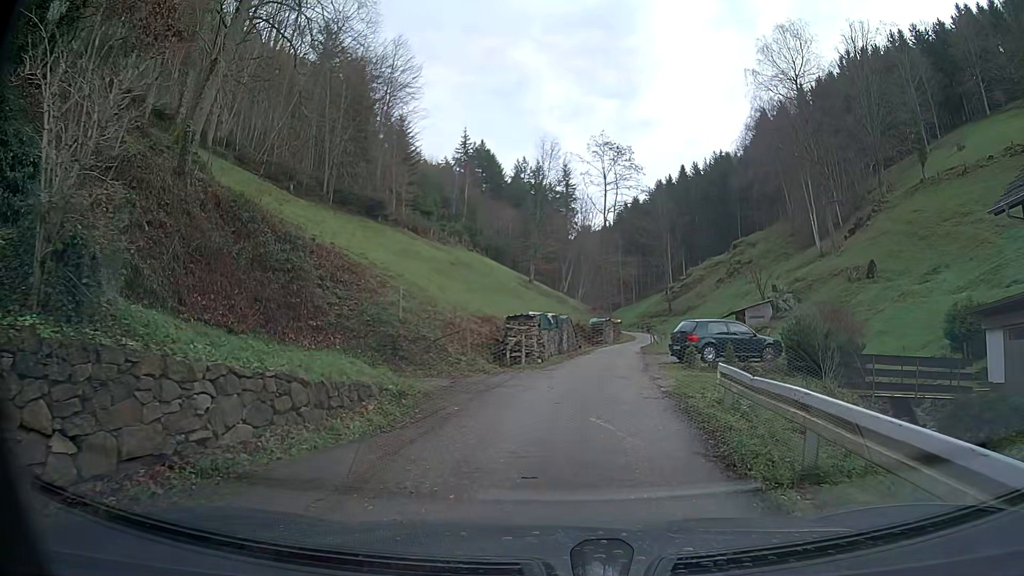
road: service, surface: asphalt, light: Day
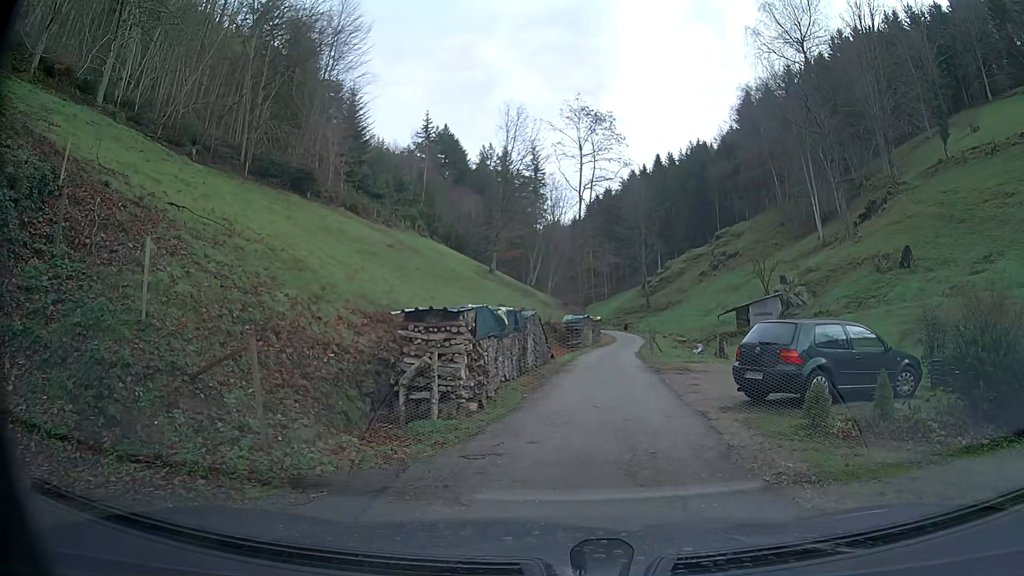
(+0.2, +11.2) m; +3°
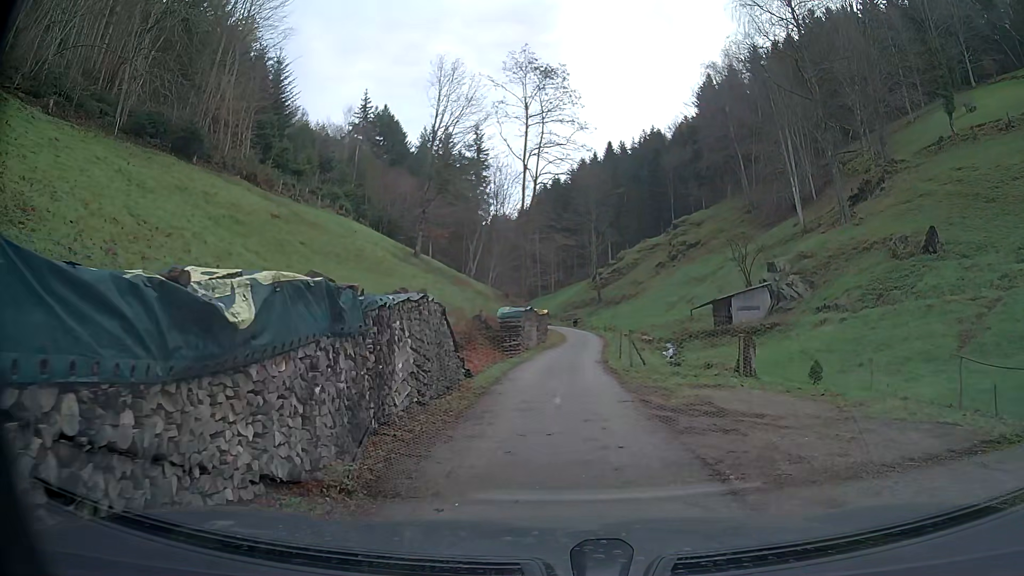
(+0.4, +10.4) m; +4°
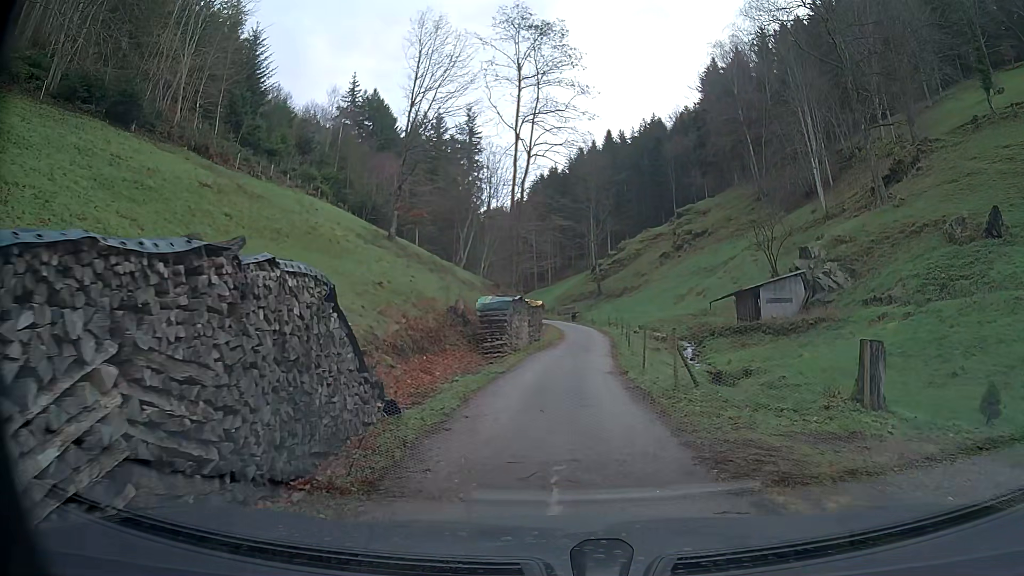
(0.0, +7.1) m; 0°
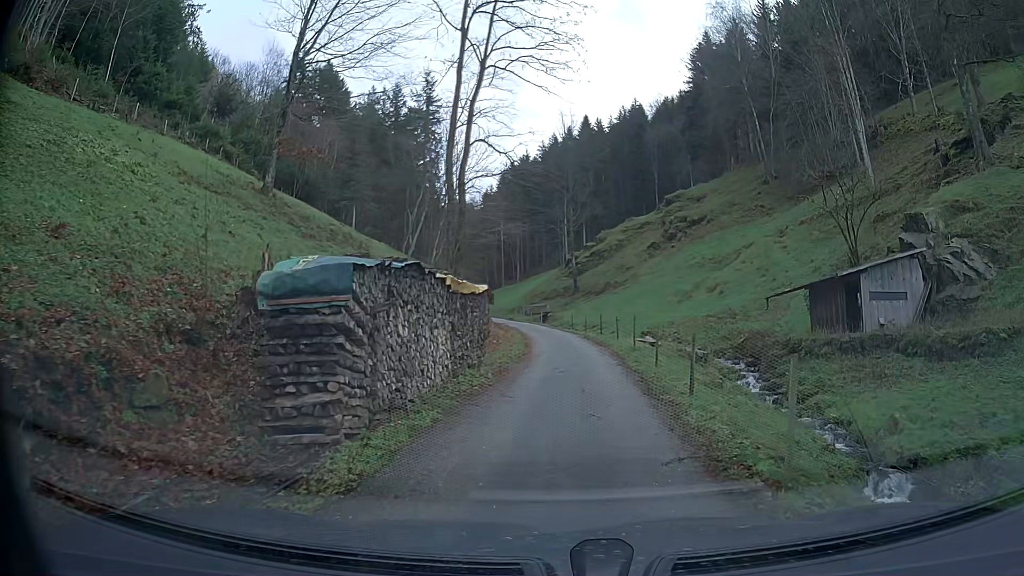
(+0.4, +16.2) m; +3°
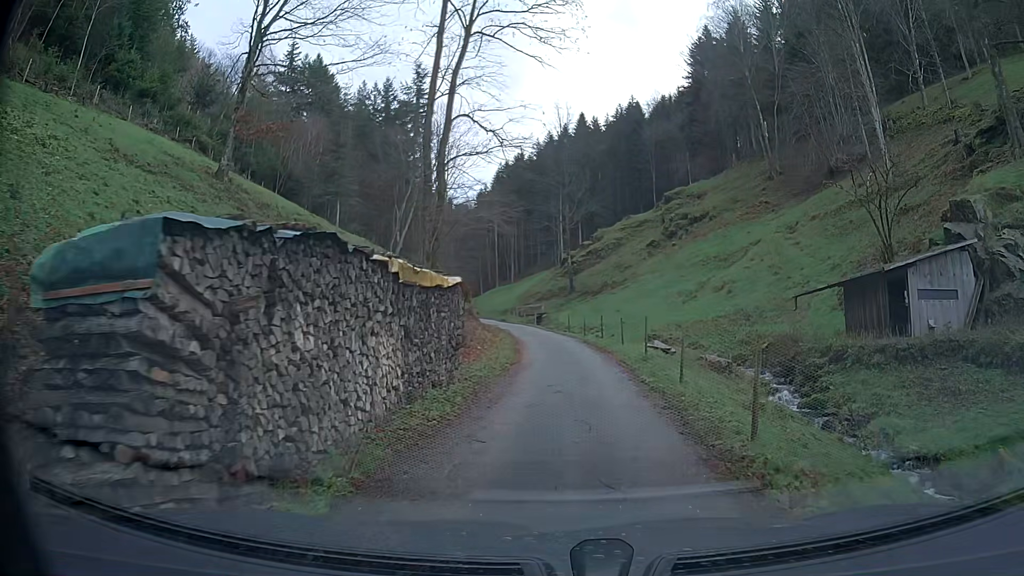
(0.0, +3.7) m; 0°
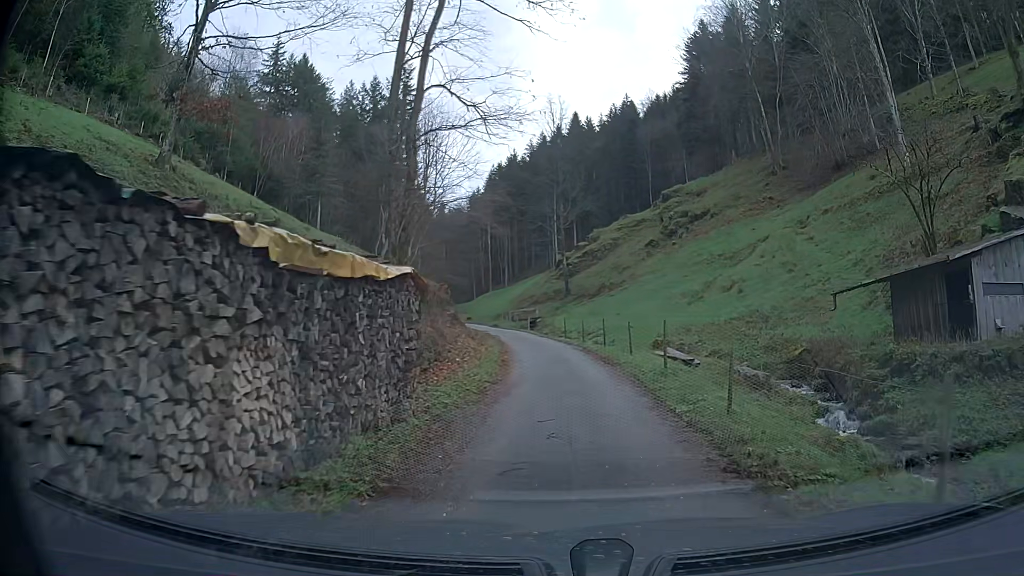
(0.0, +3.8) m; 0°
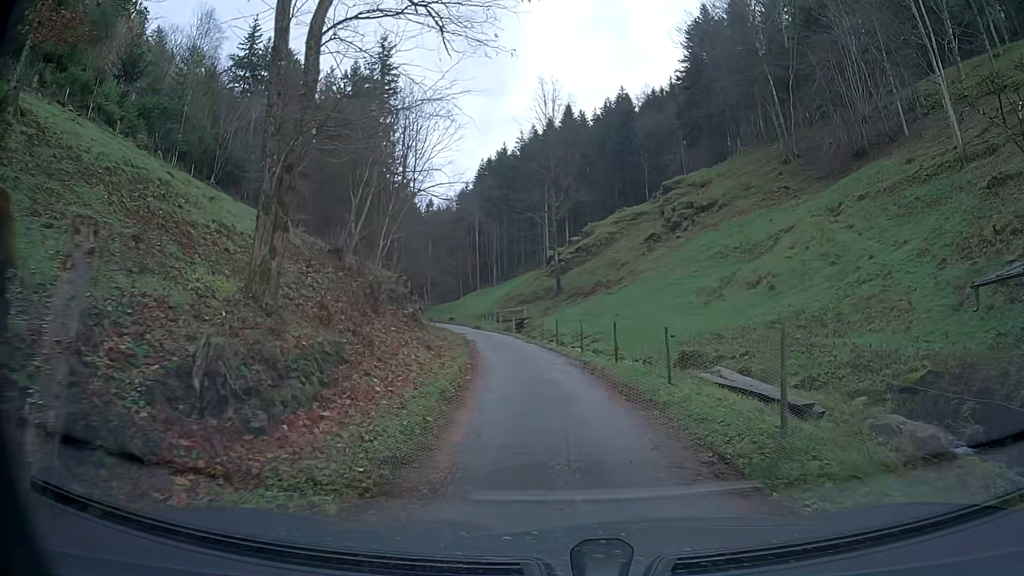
(+0.1, +7.5) m; 0°
(0, +10) (-1, +20) (-3, +30) (-4, +40) (-6, +50) (-9, +59) (-12, +69) (-17, +77) (-21, +86) (-26, +95) m
